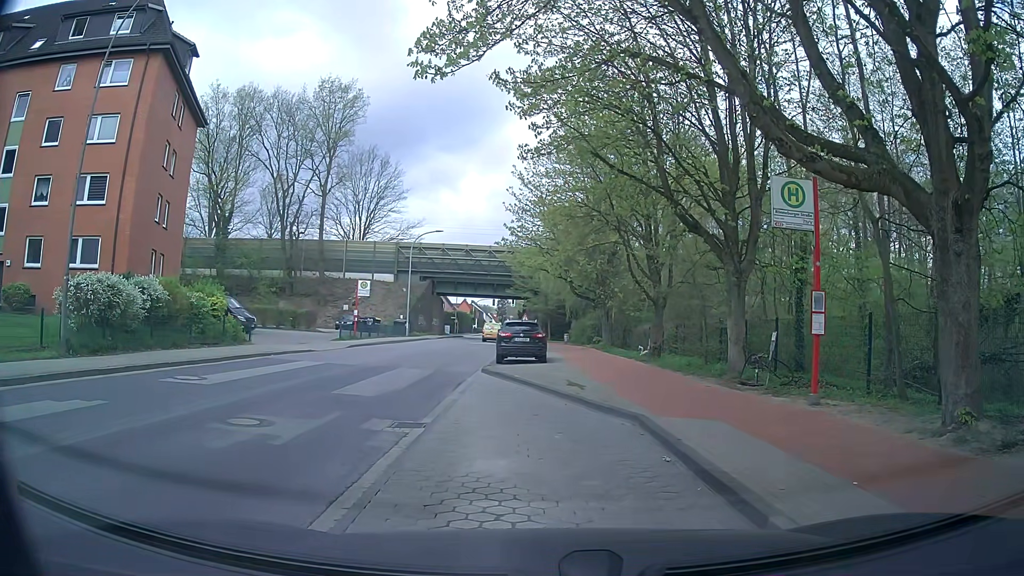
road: secondary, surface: asphalt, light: Day
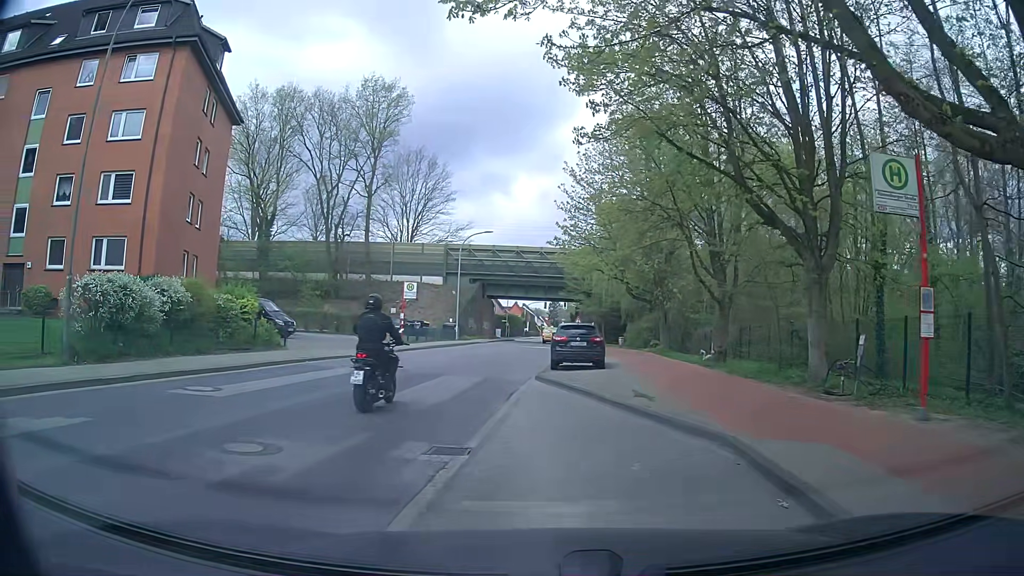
(-0.2, +1.9) m; -4°
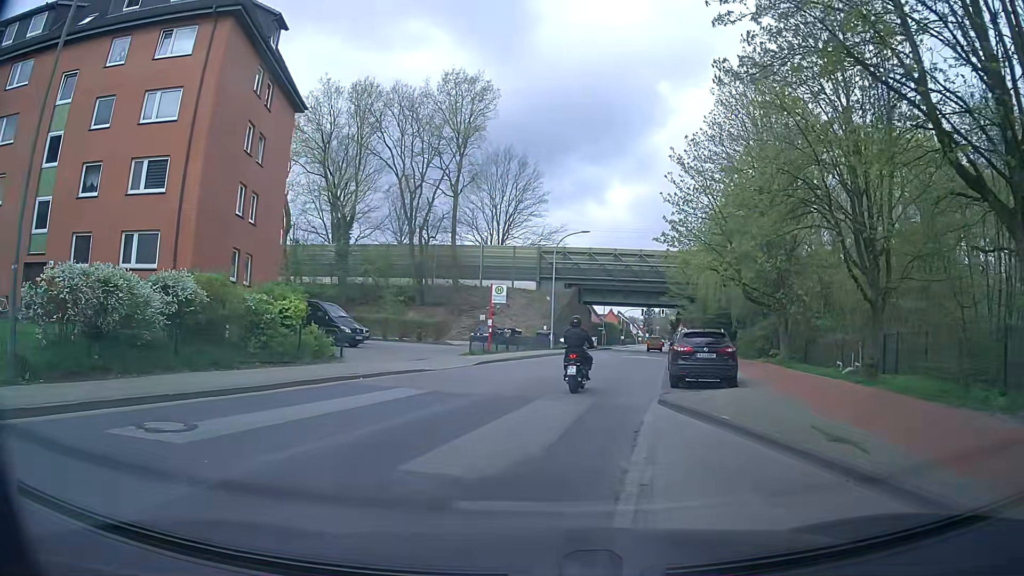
(-0.6, +4.8) m; -11°
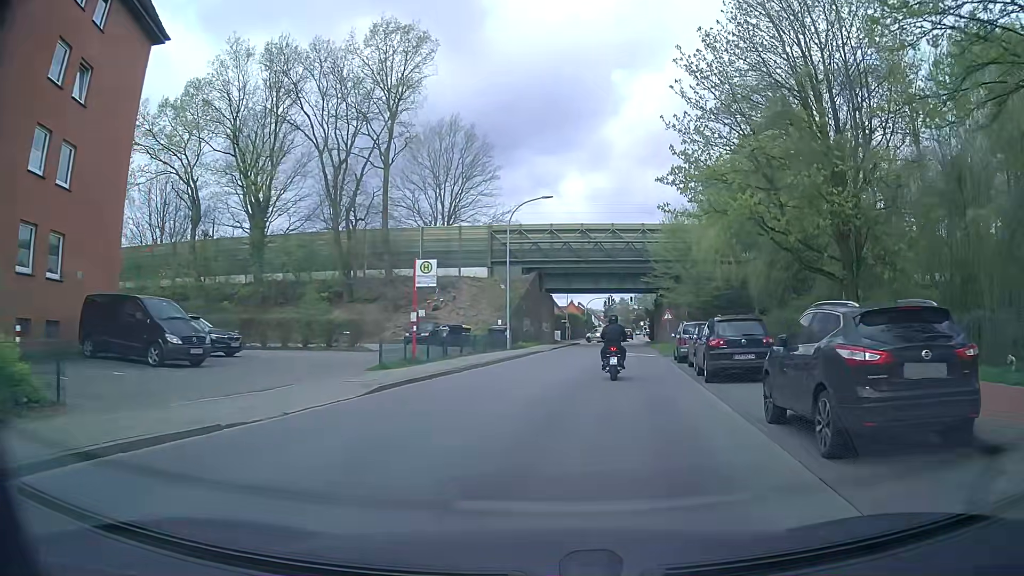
(+0.2, +12.1) m; +4°
